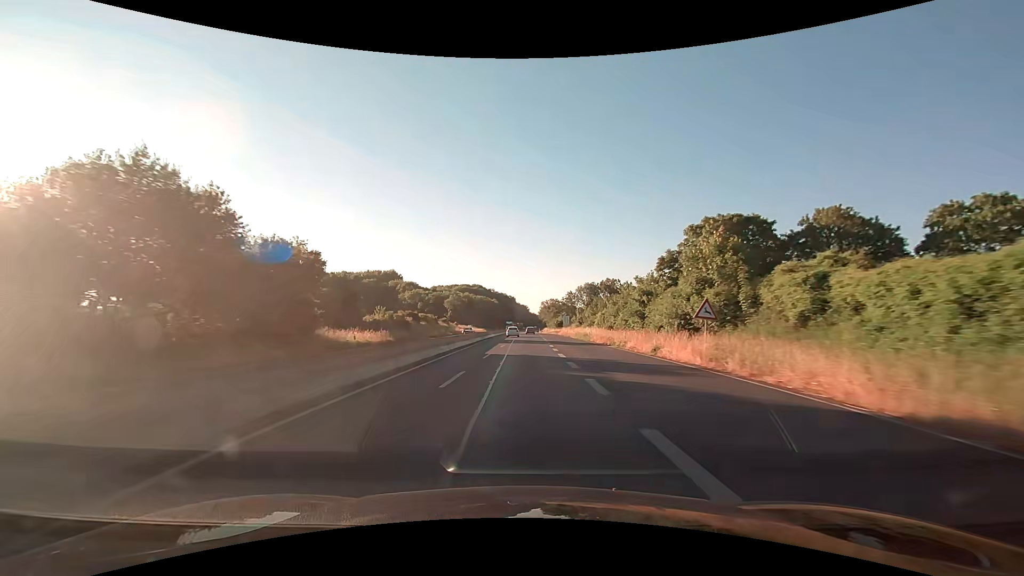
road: trunk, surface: asphalt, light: Day
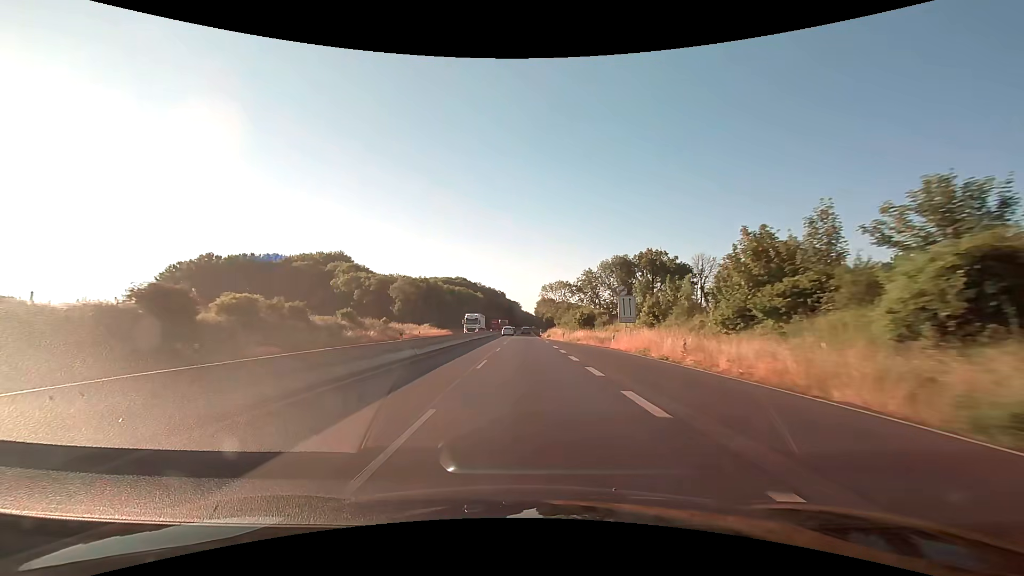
(+0.2, +66.5) m; +1°
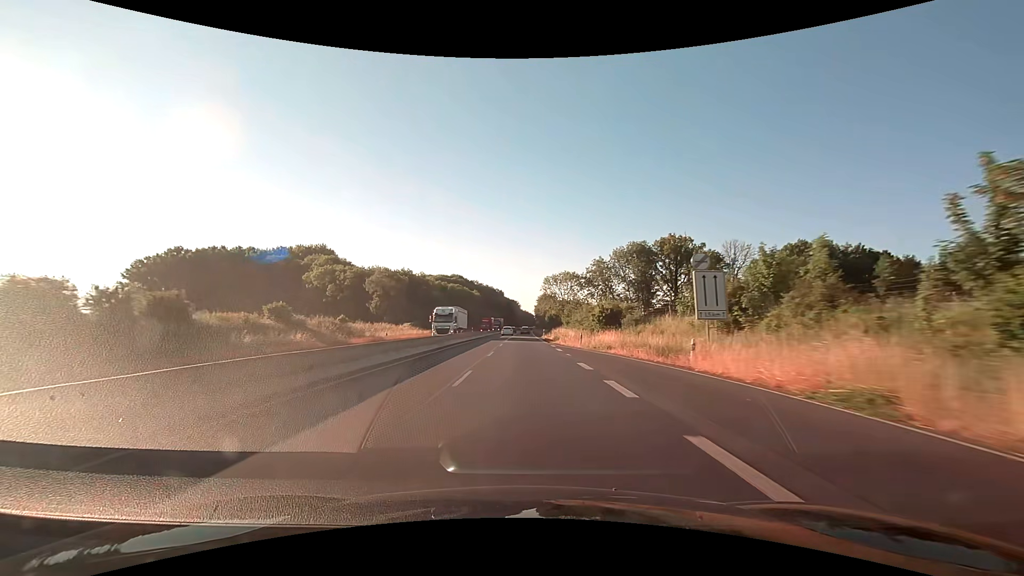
(0.0, +17.2) m; 0°
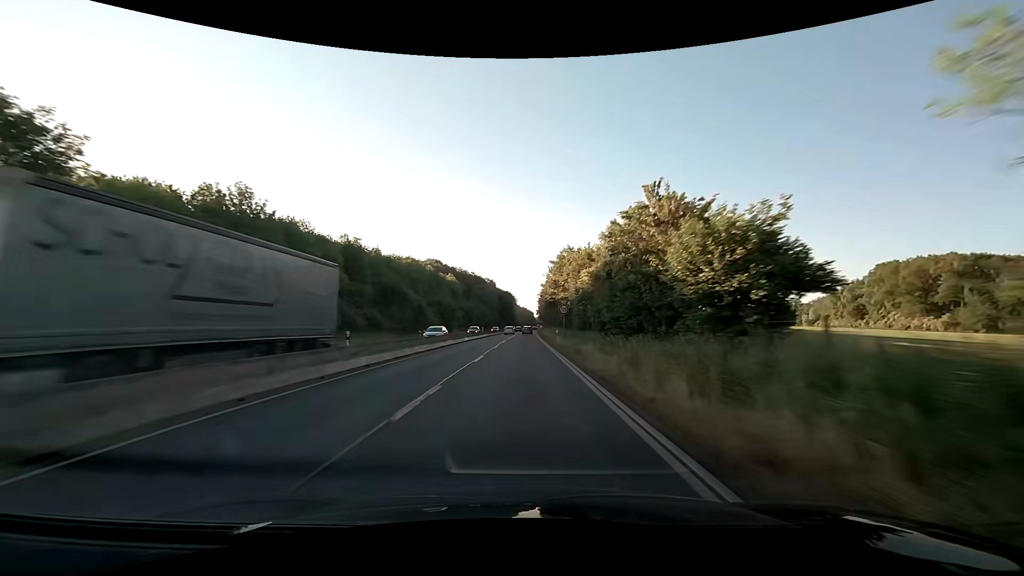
(-0.1, +88.3) m; 0°
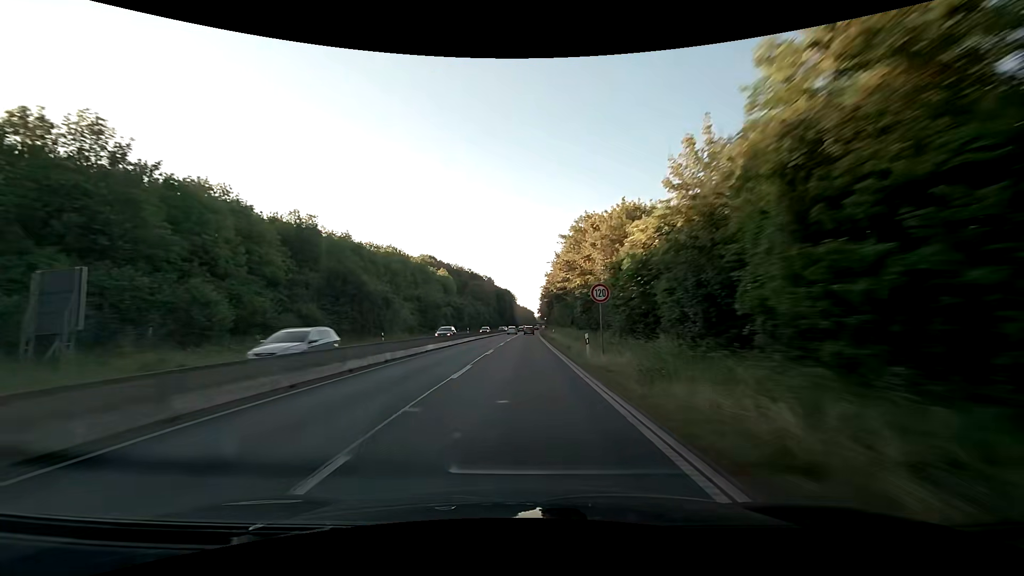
(0.0, +18.1) m; 0°
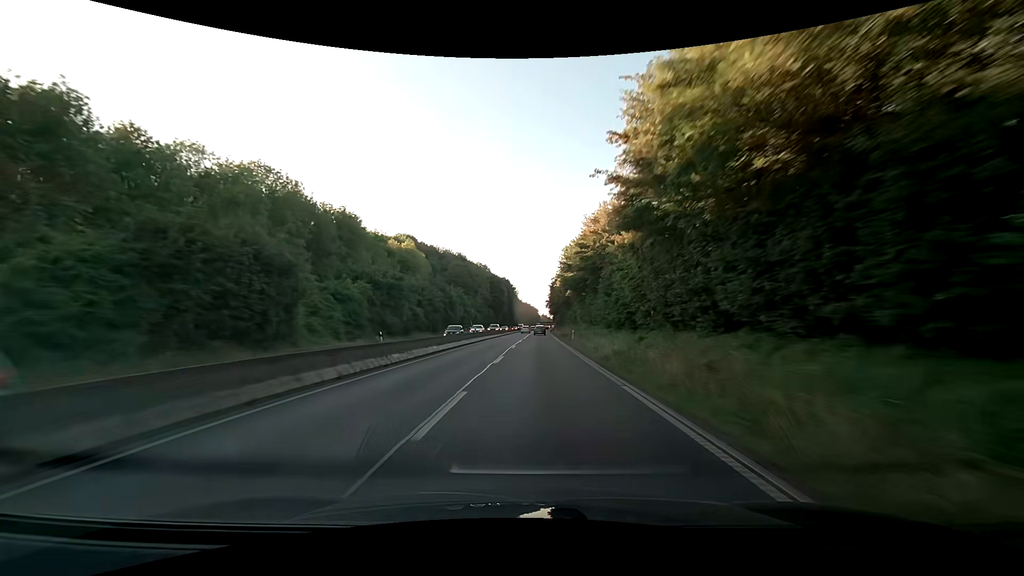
(0.0, +55.6) m; 0°
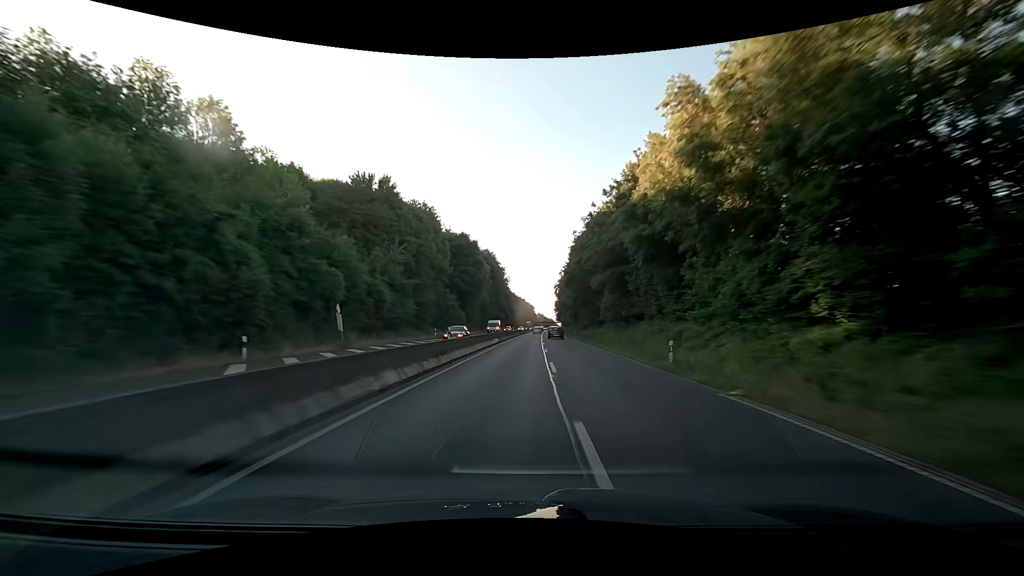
(-0.1, +75.4) m; 0°
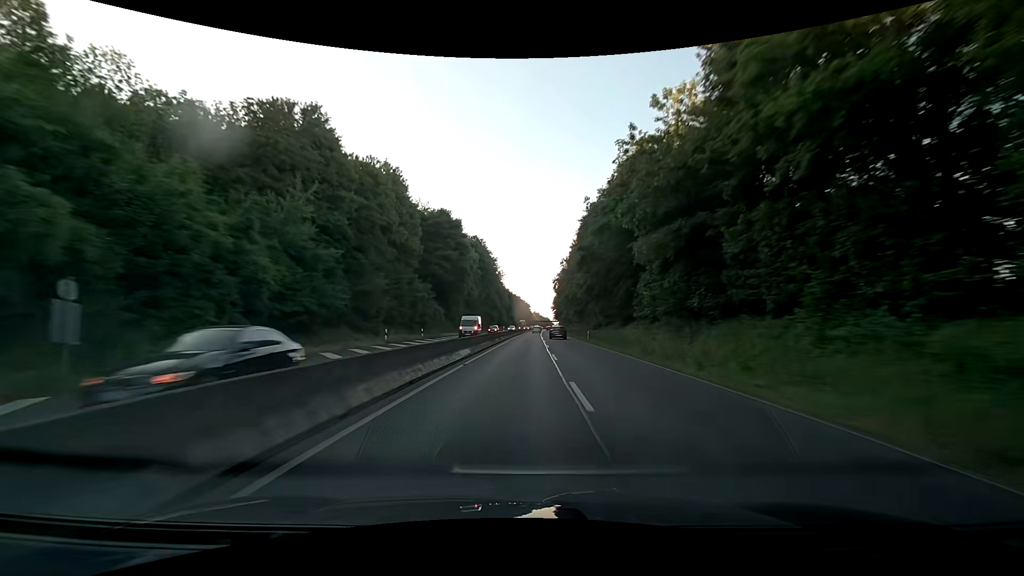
(+0.2, +18.9) m; +1°
